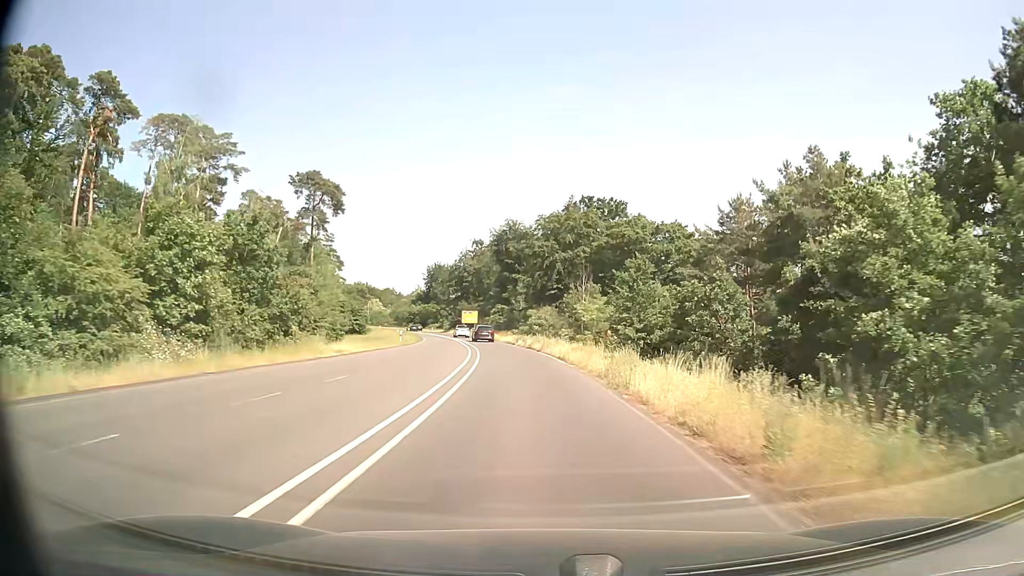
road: secondary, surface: asphalt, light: Day
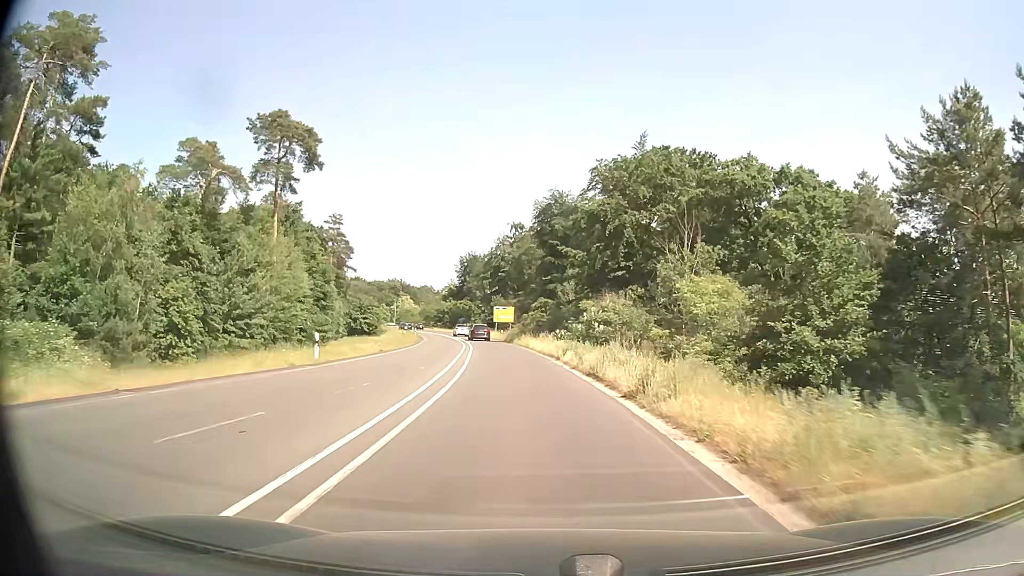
(-0.8, +28.3) m; -4°
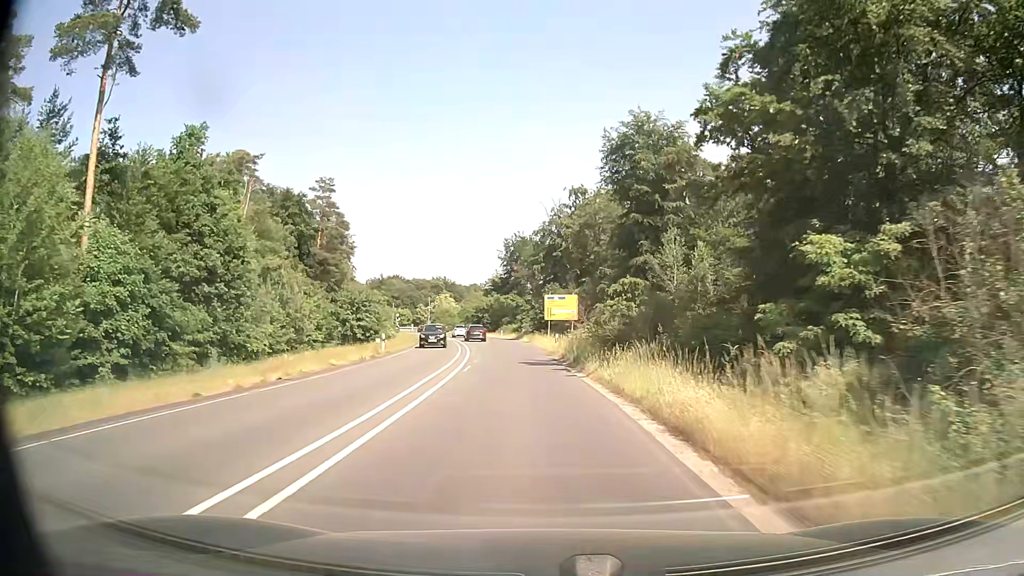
(-1.7, +37.6) m; -5°
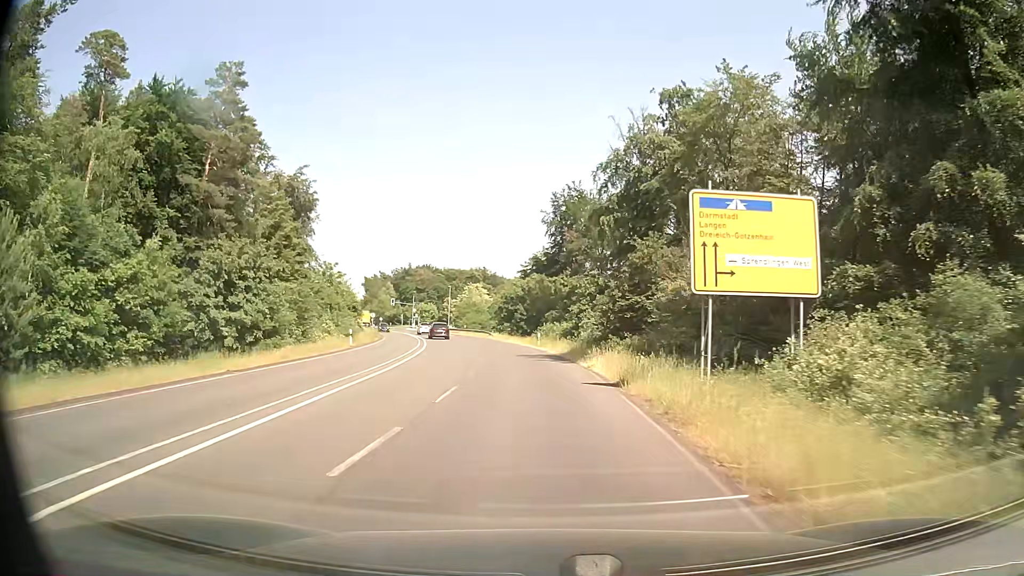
(-1.4, +45.0) m; -4°
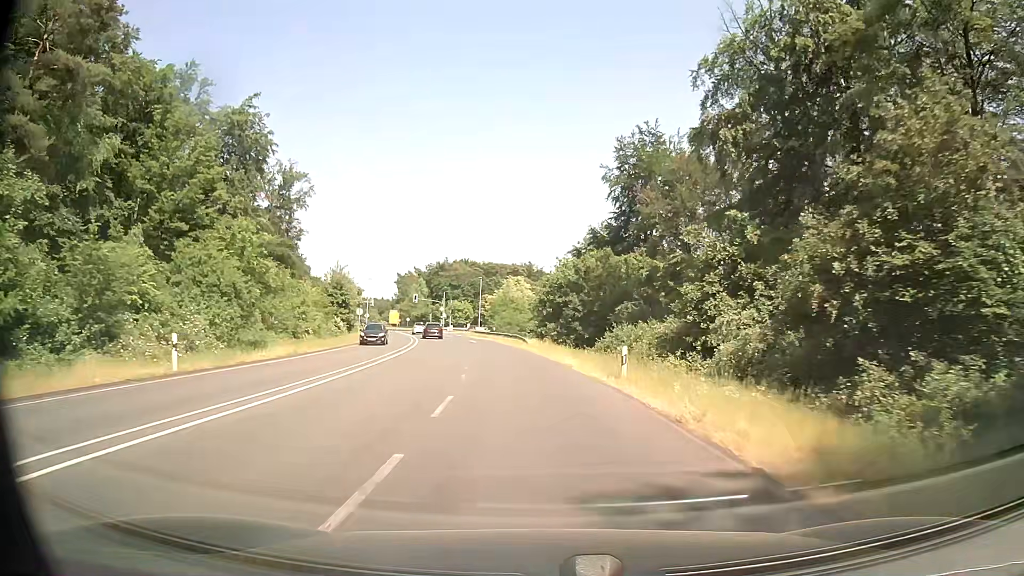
(-1.0, +26.3) m; -4°
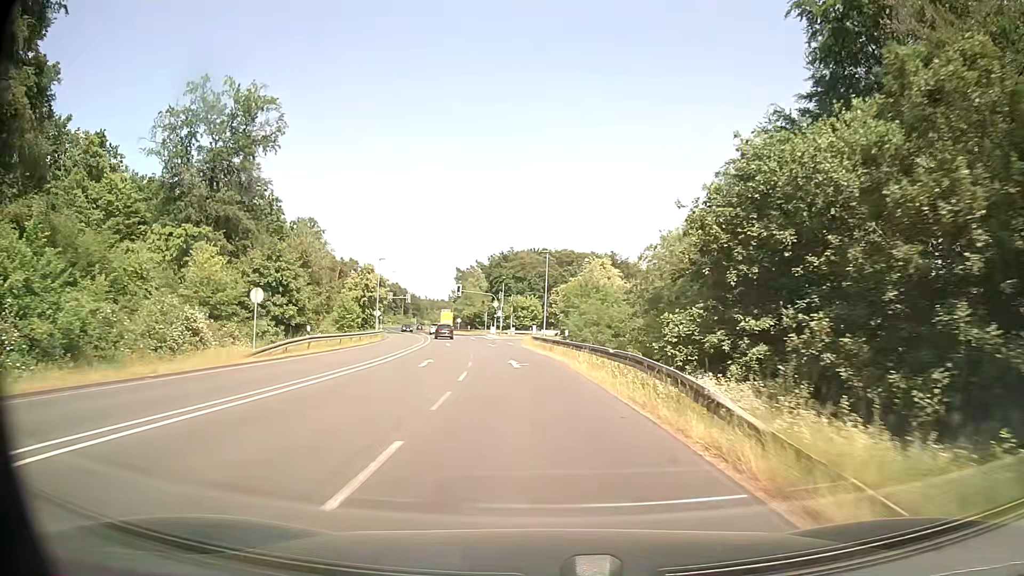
(-2.3, +34.9) m; -7°
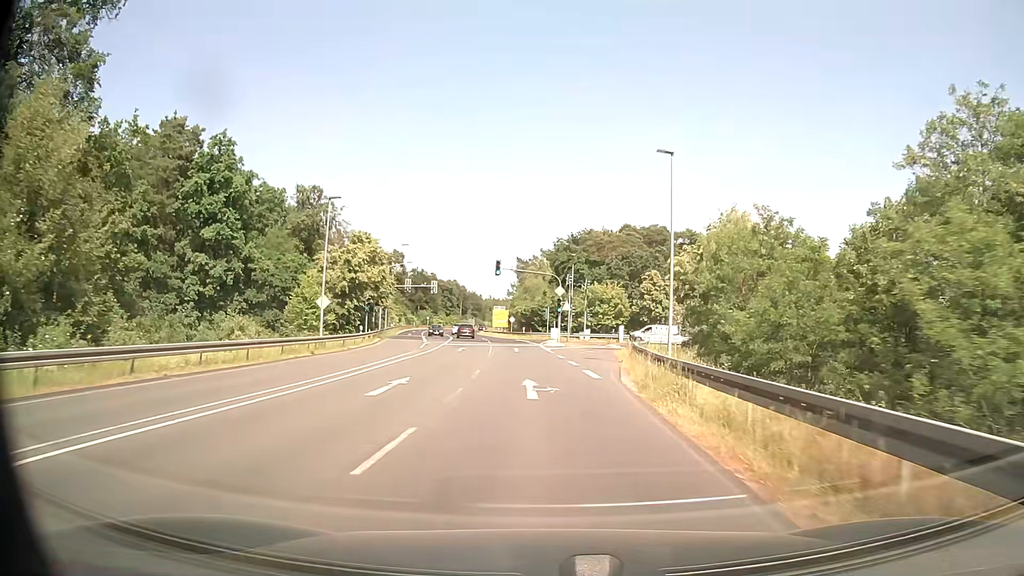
(-1.7, +34.9) m; -6°
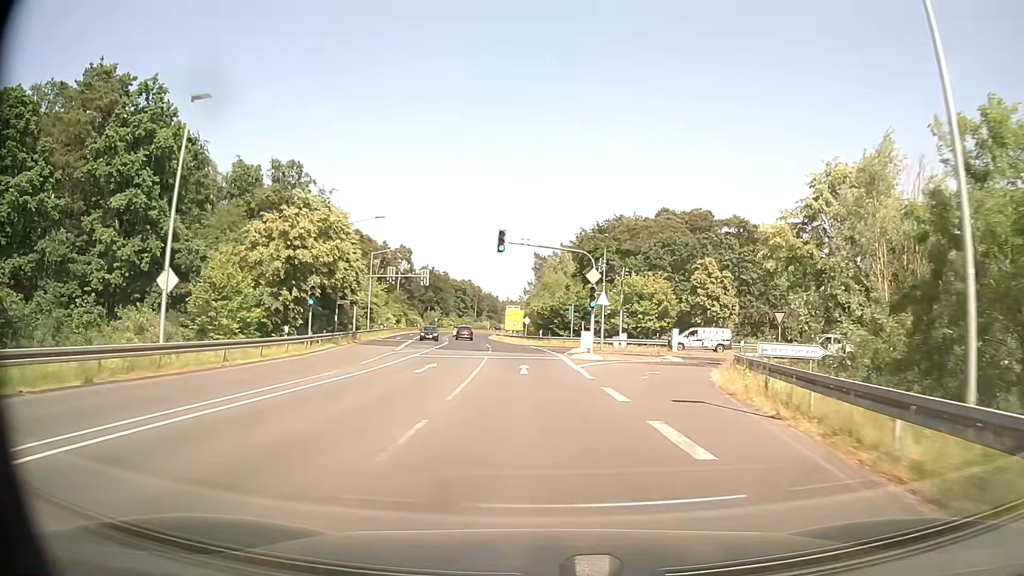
(-0.3, +17.5) m; -2°
(0, +10) (0, +20) (-1, +30) (-1, +40) (-2, +50) (-4, +60) (-5, +70) (-6, +80) (-8, +90) (-9, +99) m
